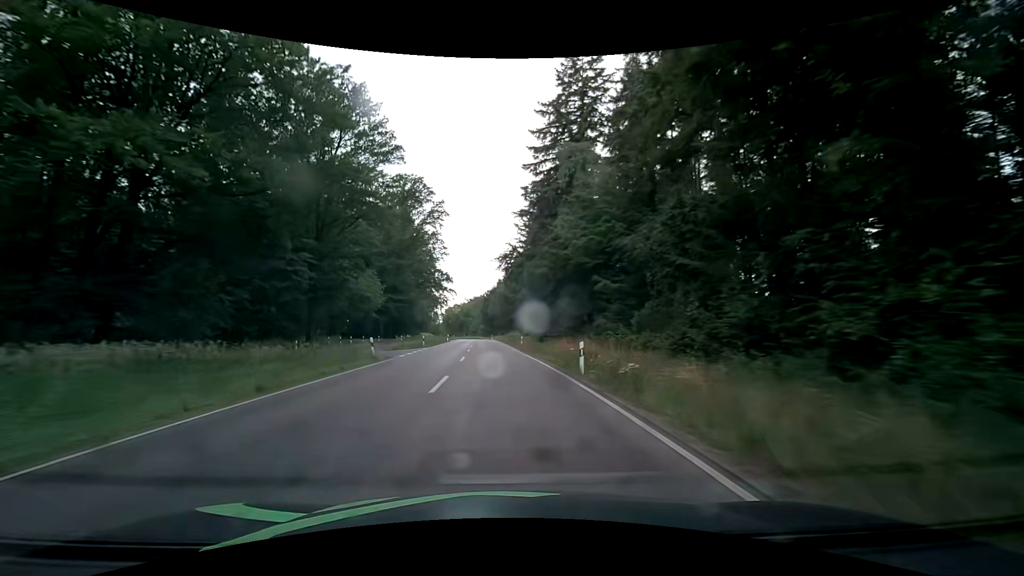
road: secondary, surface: asphalt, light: Day
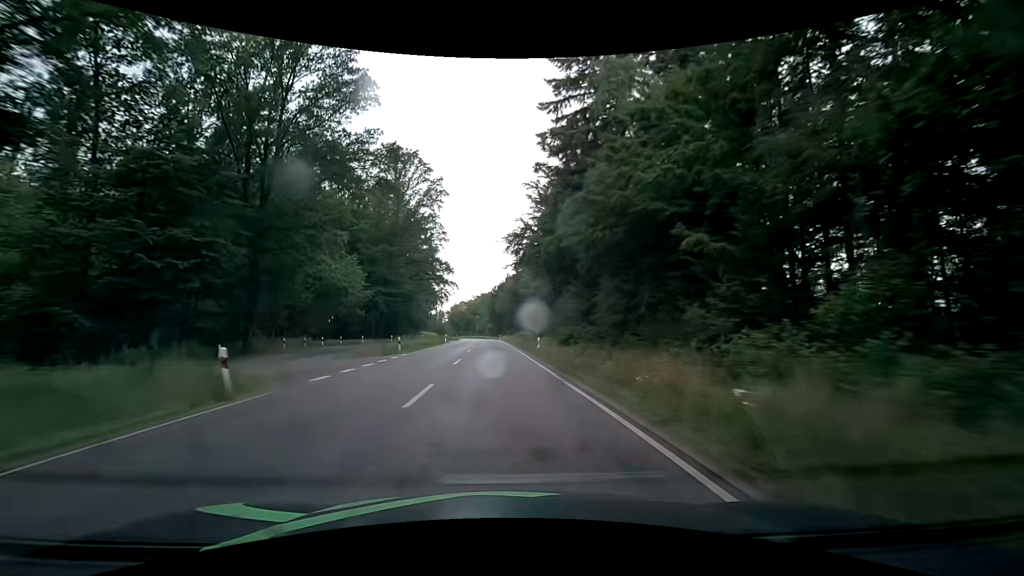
(-0.1, +13.9) m; -1°
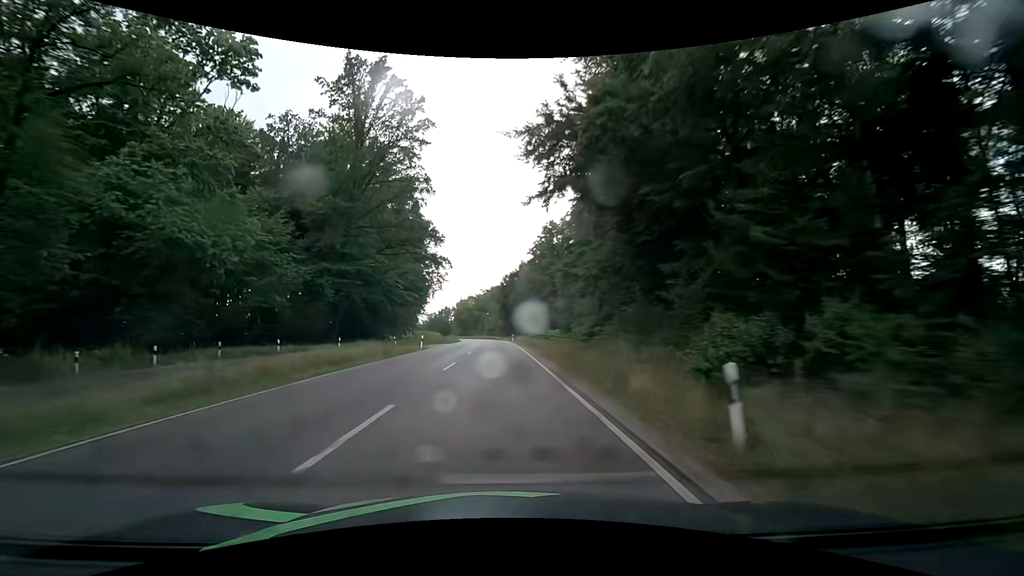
(-0.4, +27.9) m; -1°
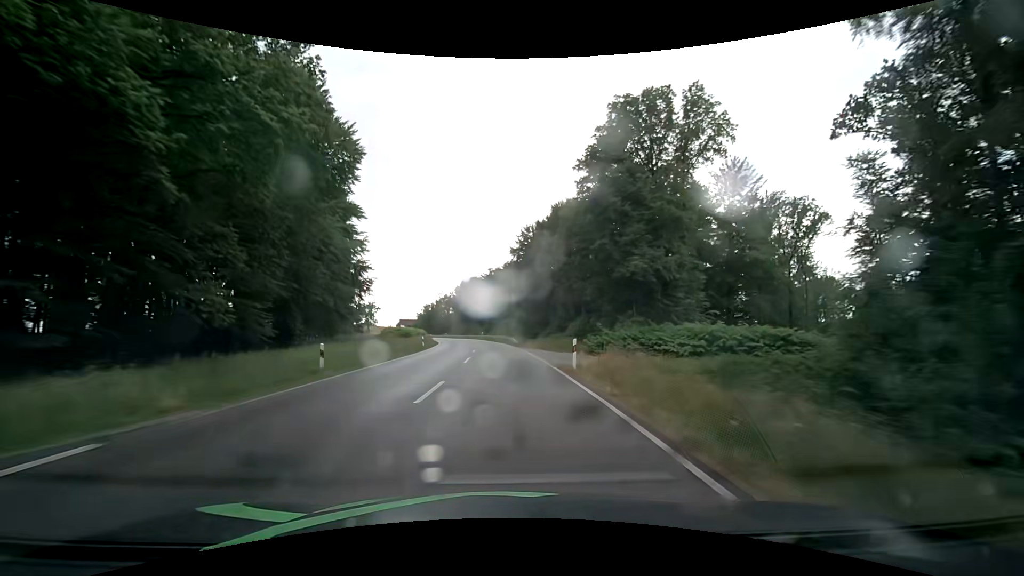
(-1.1, +55.4) m; -2°
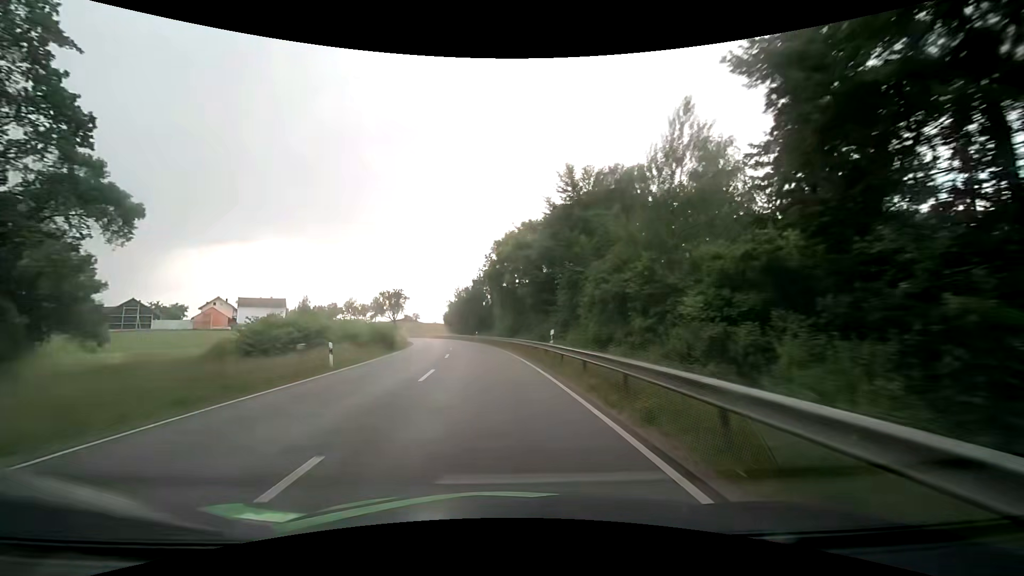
(-3.4, +67.9) m; -7°
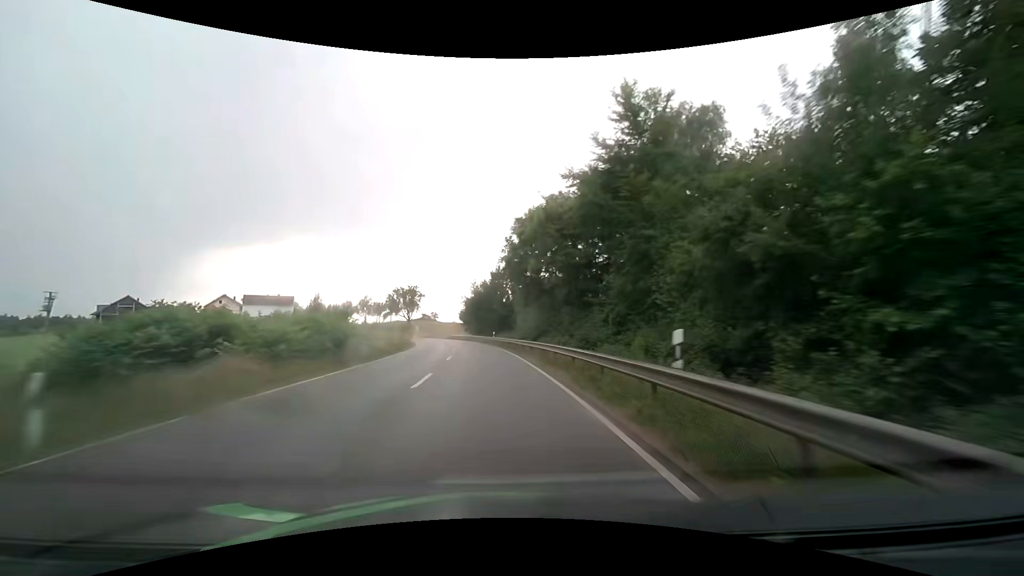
(-0.3, +13.4) m; -3°
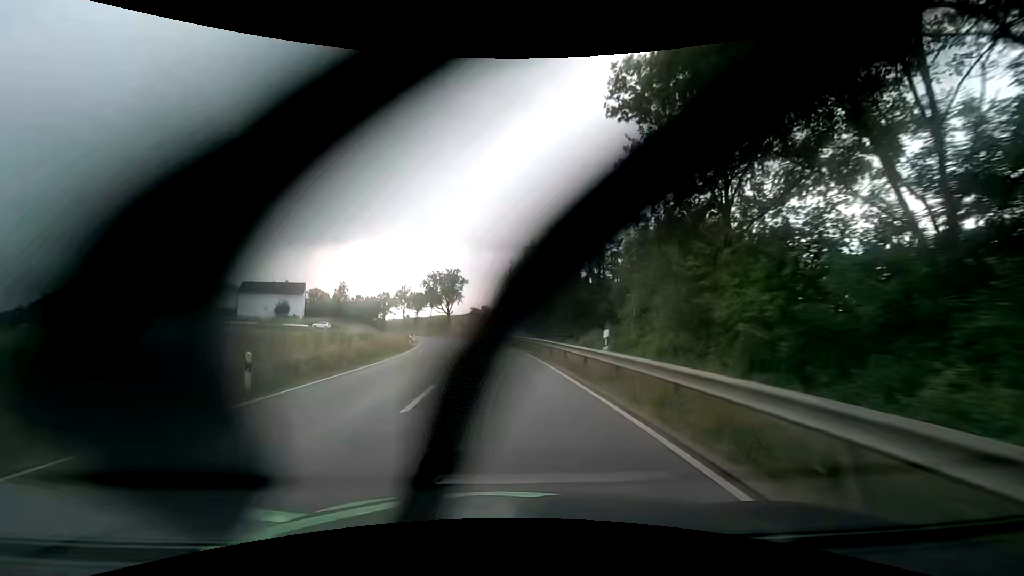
(-2.4, +39.9) m; -7°
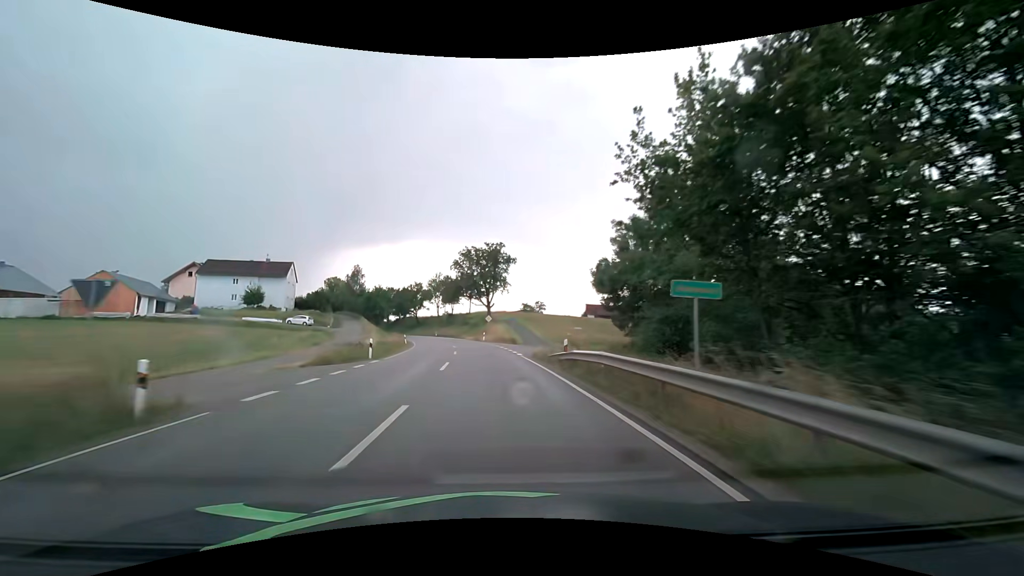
(-2.0, +39.5) m; -6°
(0, +10) (-1, +20) (-1, +30) (-3, +40) (-4, +50) (-6, +60) (-8, +69) (-10, +79) (-12, +89) (-15, +98) m
